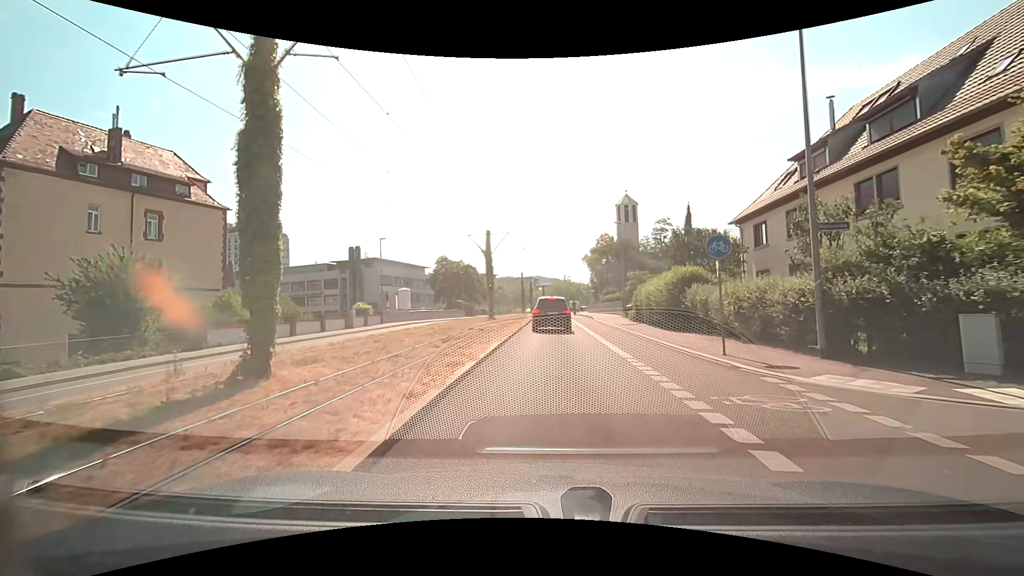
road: secondary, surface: asphalt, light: Day
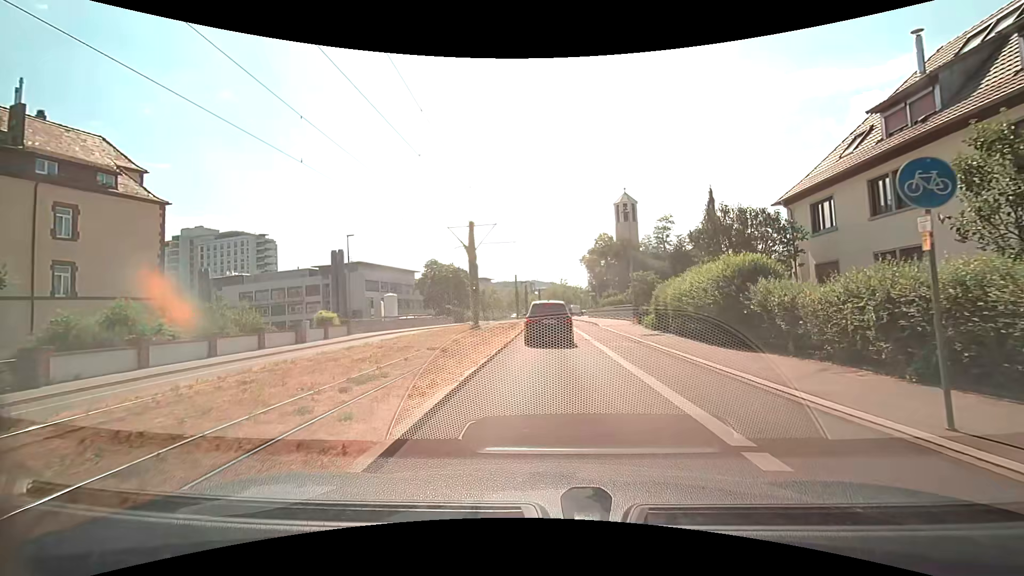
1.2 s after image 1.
(0.0, +6.9) m; 0°
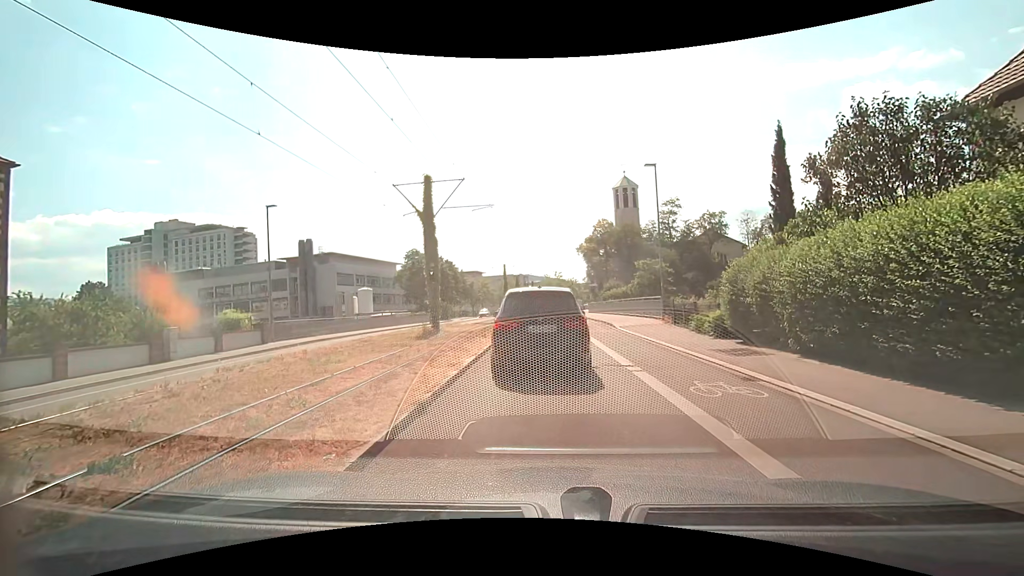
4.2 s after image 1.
(0.0, +10.5) m; -1°
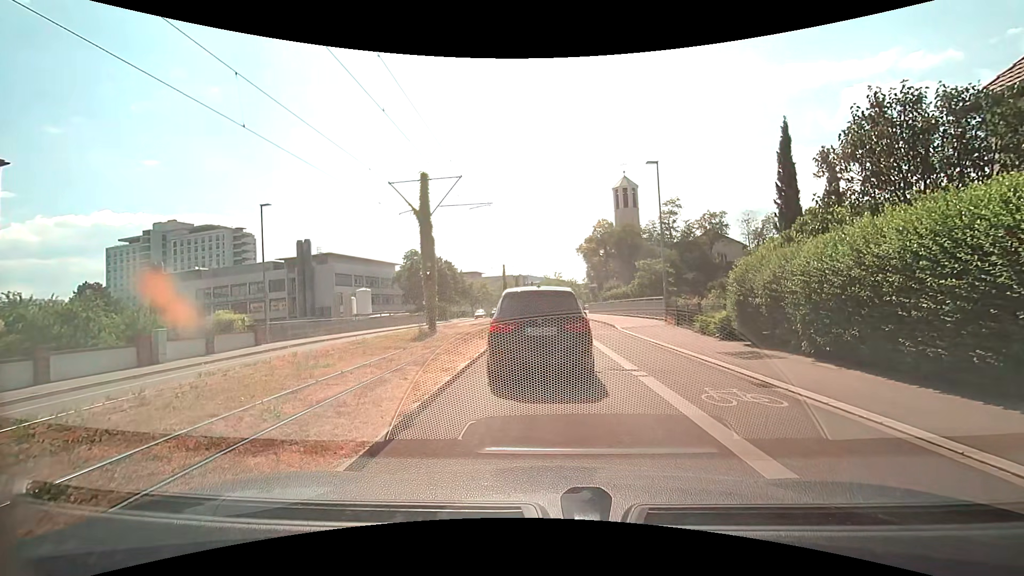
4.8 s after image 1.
(0.0, +0.5) m; 0°
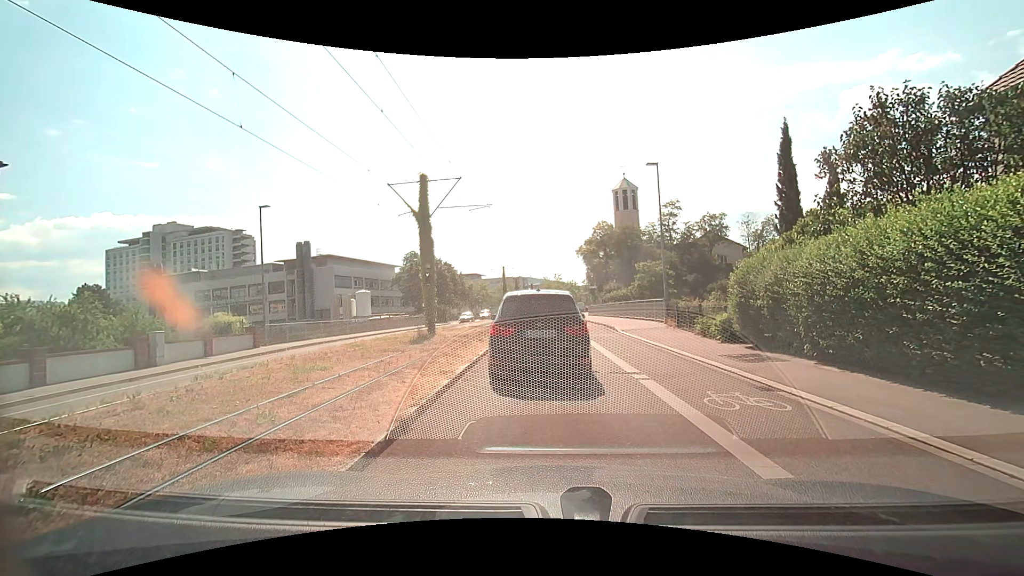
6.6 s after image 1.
(0.0, +0.2) m; 0°
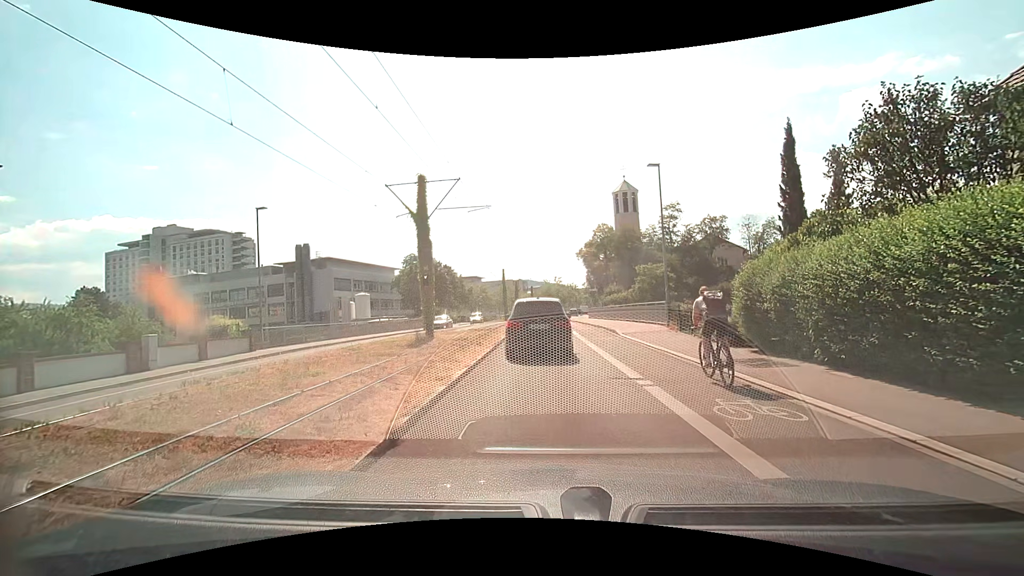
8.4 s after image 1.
(0.0, +0.4) m; 0°
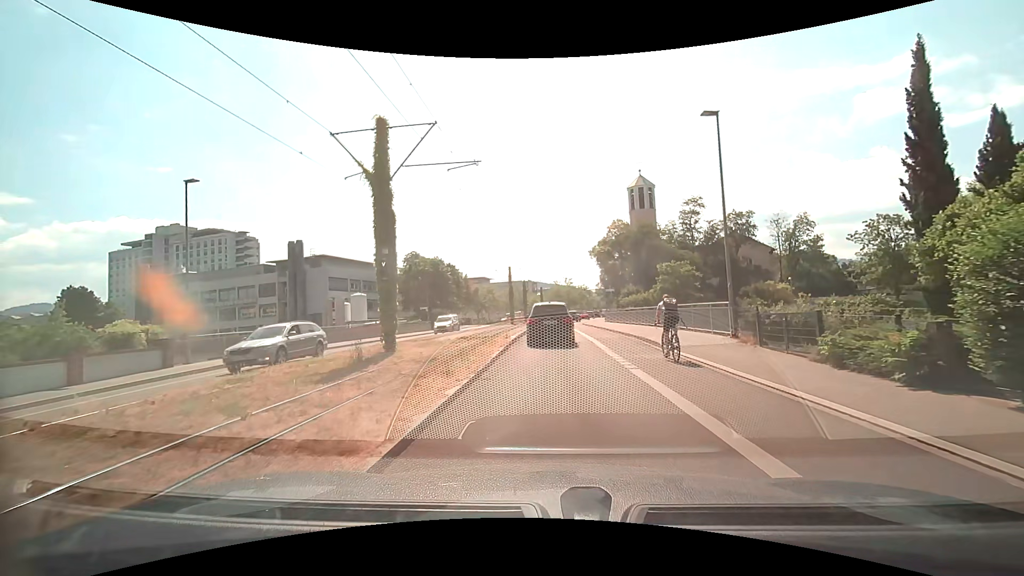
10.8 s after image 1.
(+0.1, +7.5) m; 0°
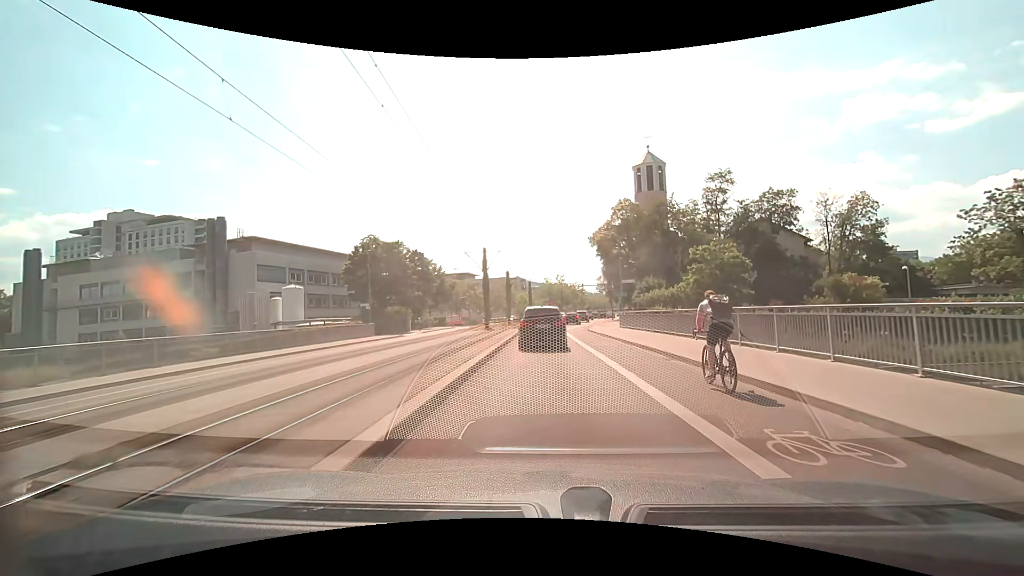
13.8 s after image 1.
(+0.3, +18.7) m; +1°
(0, +10) (0, +20) (0, +30) (0, +40) (+1, +50) (+3, +60) (+5, +70) (+6, +79) (+7, +89) (+9, +99) m
